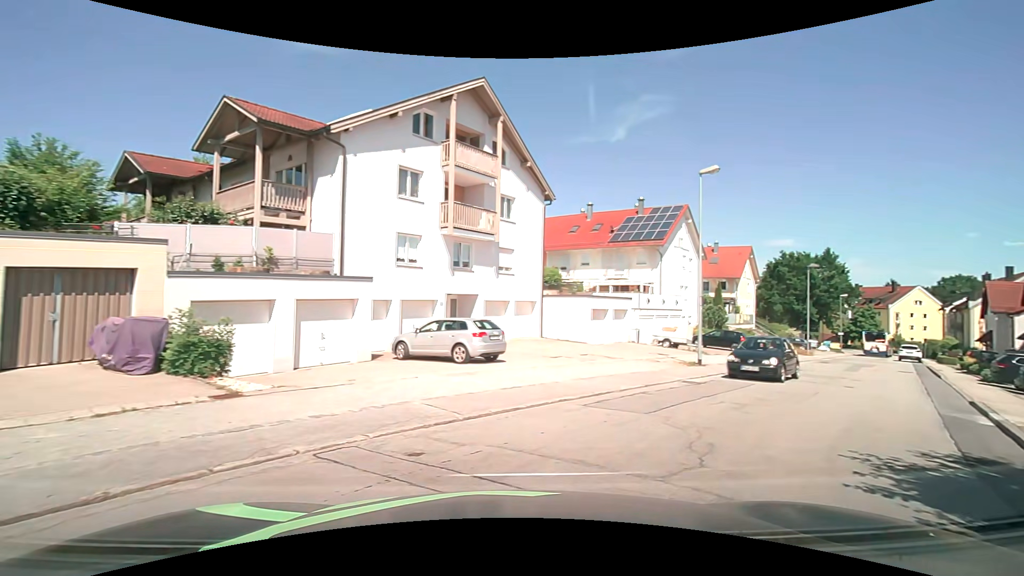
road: unclassified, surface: asphalt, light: Day
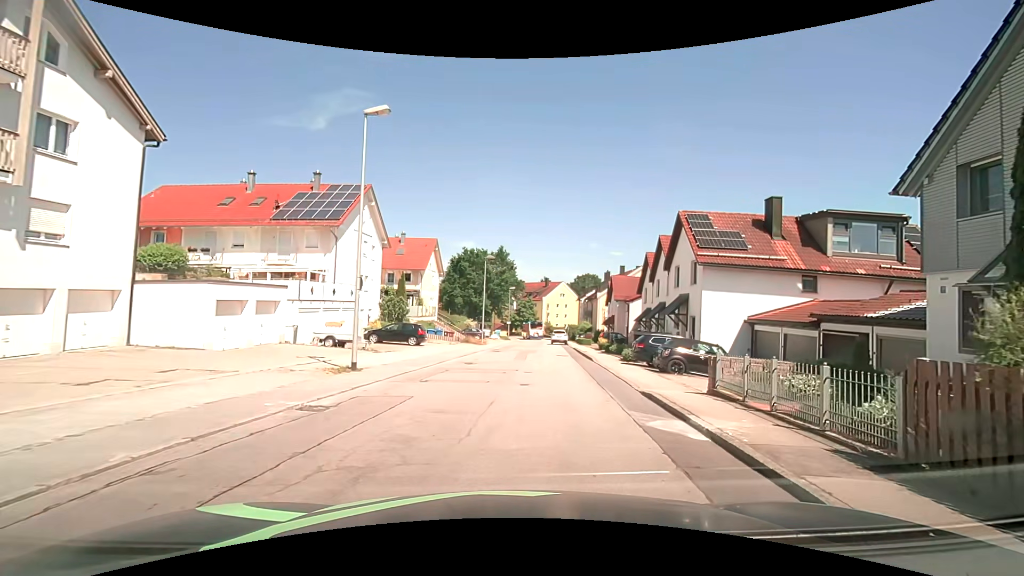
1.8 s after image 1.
(+2.2, +5.8) m; +36°
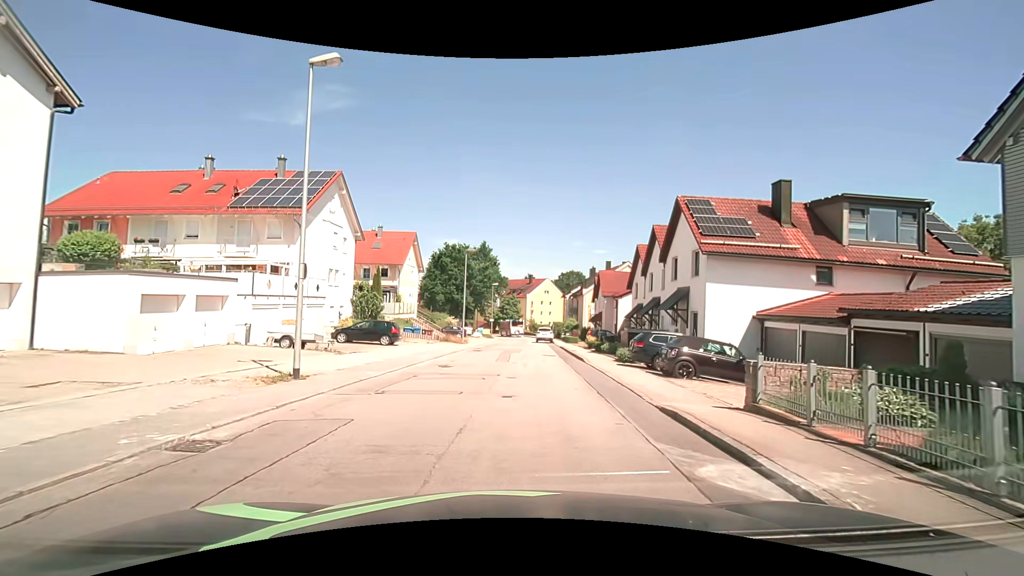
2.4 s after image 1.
(0.0, +2.8) m; +1°
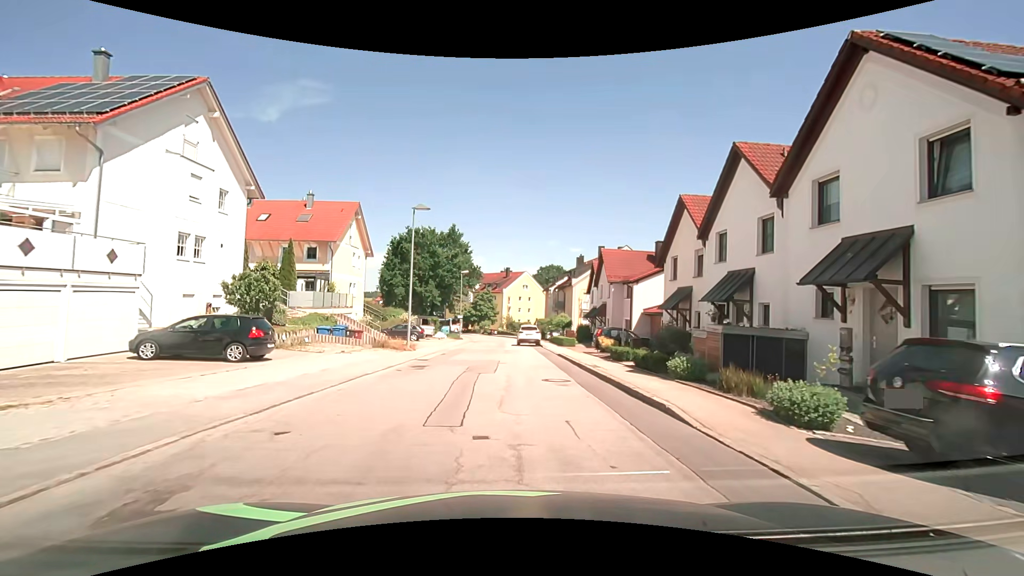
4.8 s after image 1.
(+0.3, +14.3) m; +3°
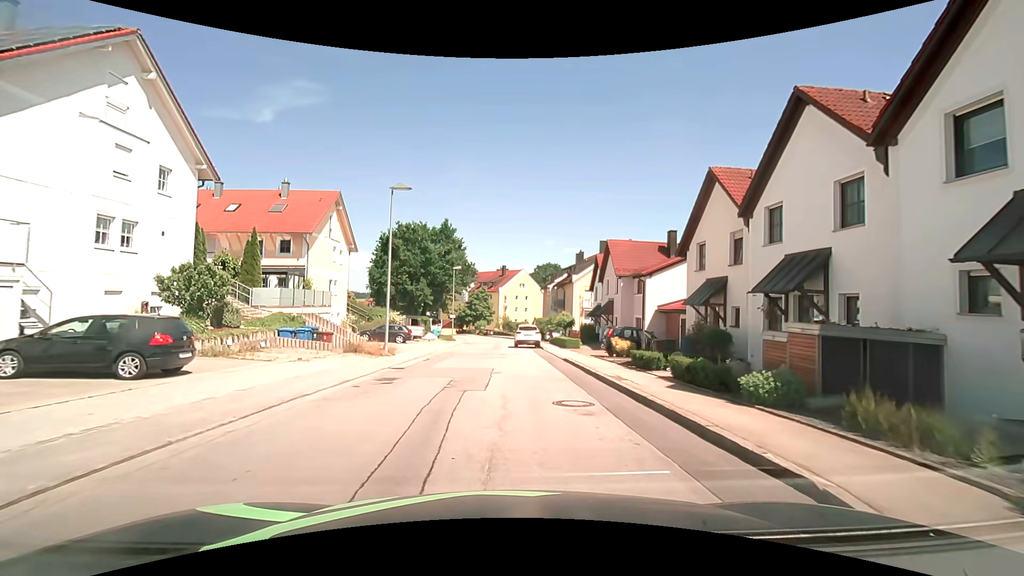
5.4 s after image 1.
(0.0, +4.2) m; 0°
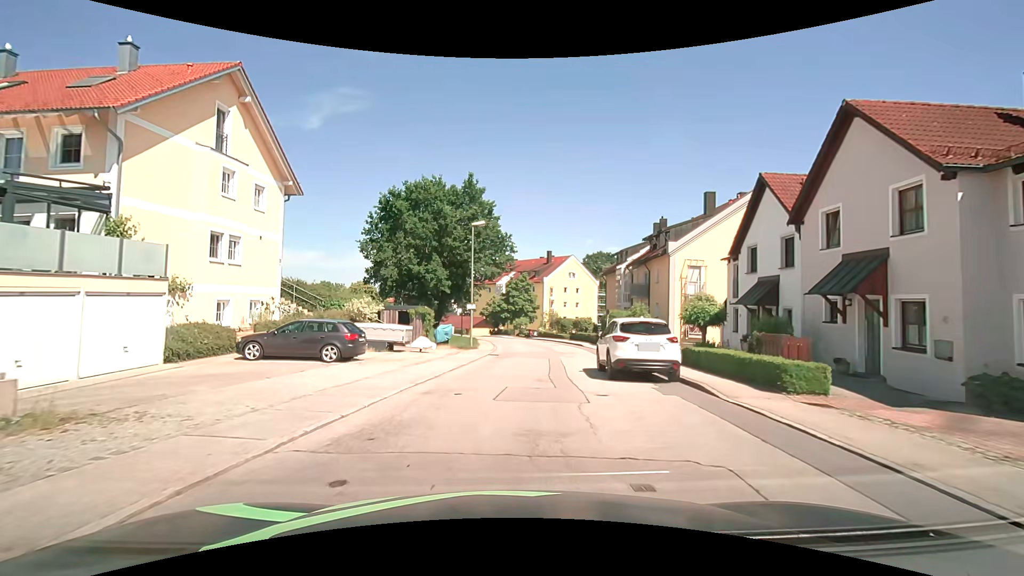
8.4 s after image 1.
(-0.7, +22.5) m; -5°
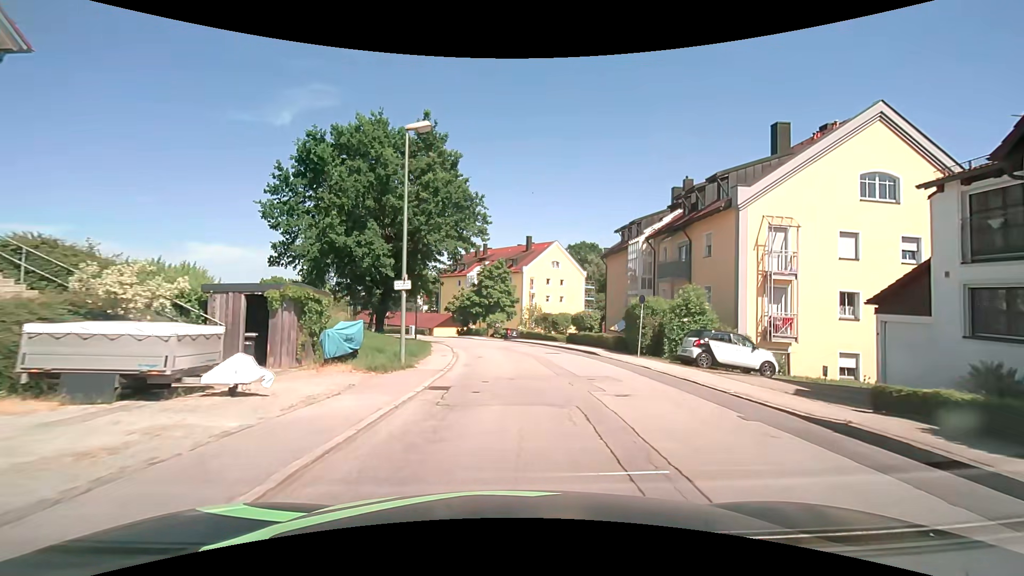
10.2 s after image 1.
(+0.2, +14.7) m; +3°
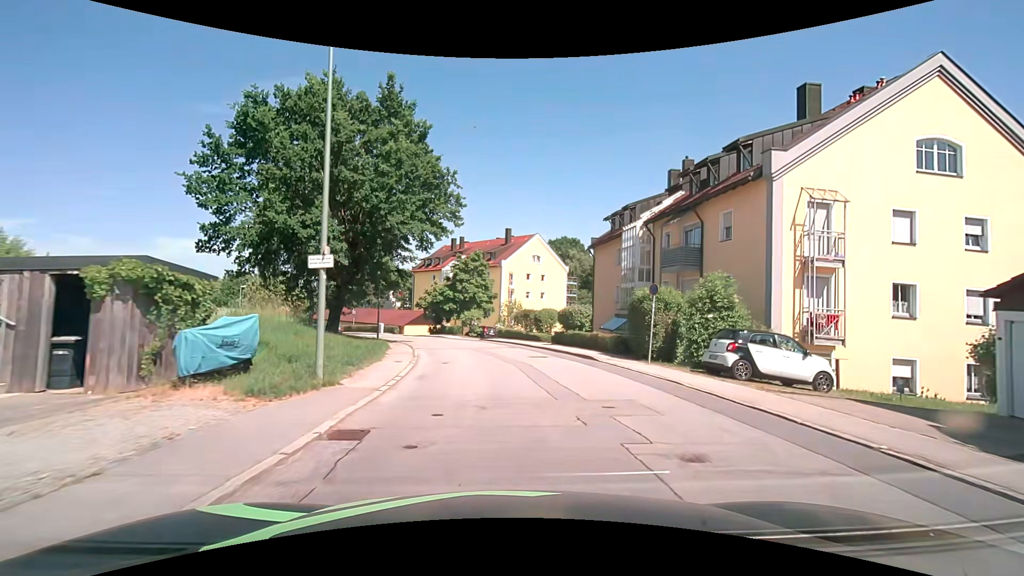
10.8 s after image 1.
(+0.1, +5.0) m; +3°
(0, +10) (0, +20) (-1, +30) (-3, +40) (-7, +49) (-13, +57) (-19, +65) (-26, +72) (-33, +80) (-39, +87) m
